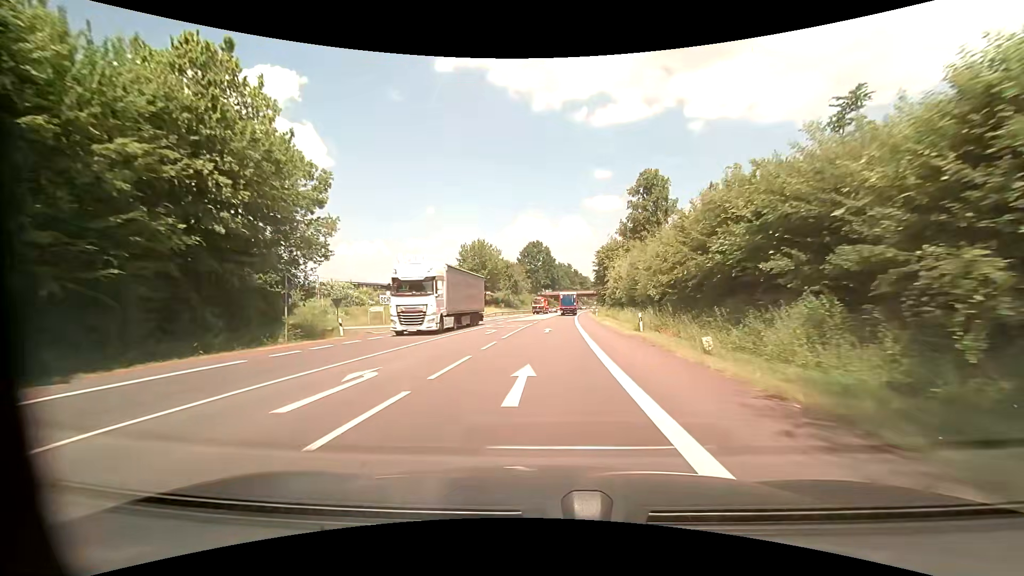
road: primary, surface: asphalt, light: Day
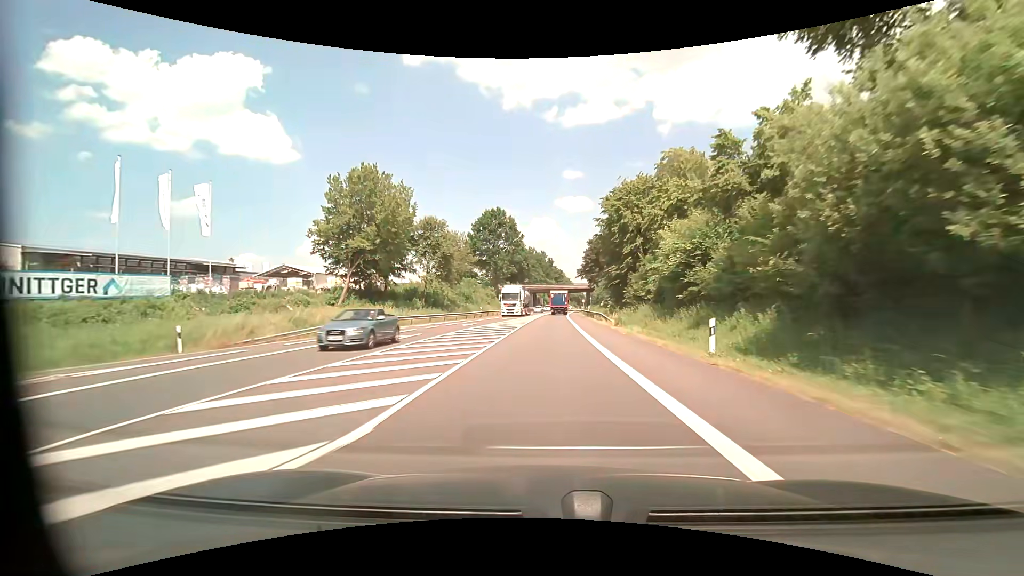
(+1.6, +54.3) m; +4°
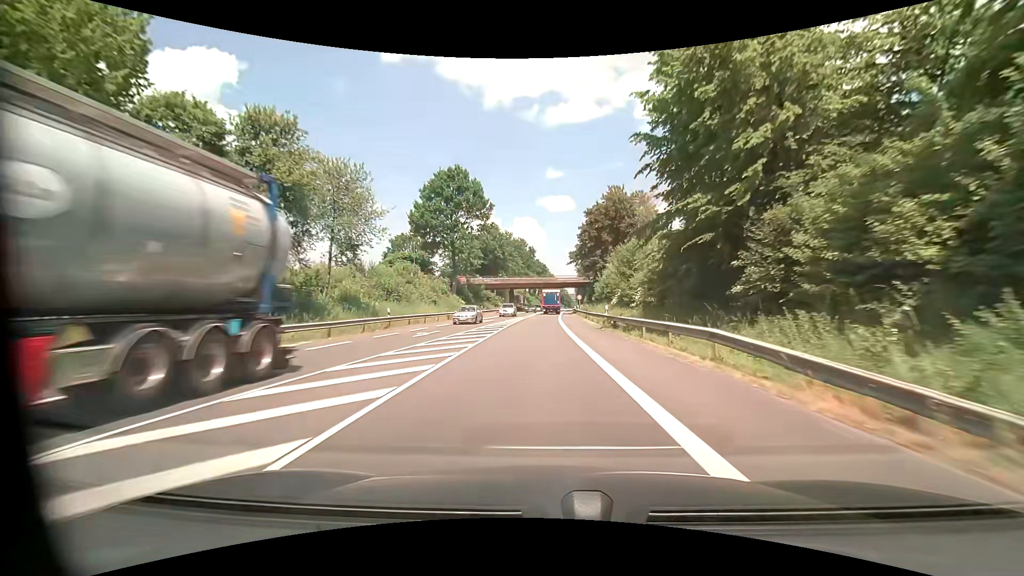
(+0.6, +33.0) m; +2°
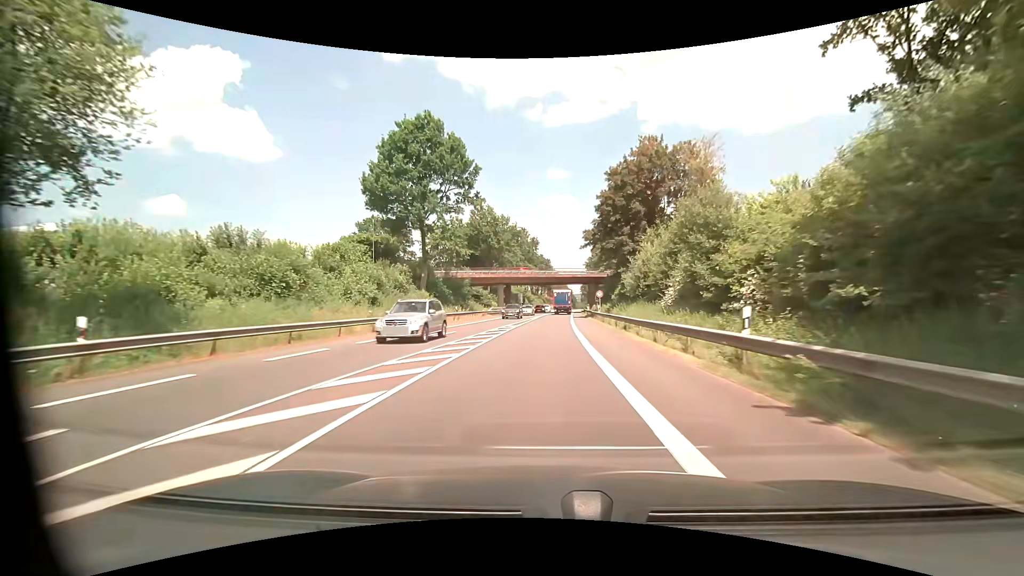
(0.0, +21.7) m; 0°
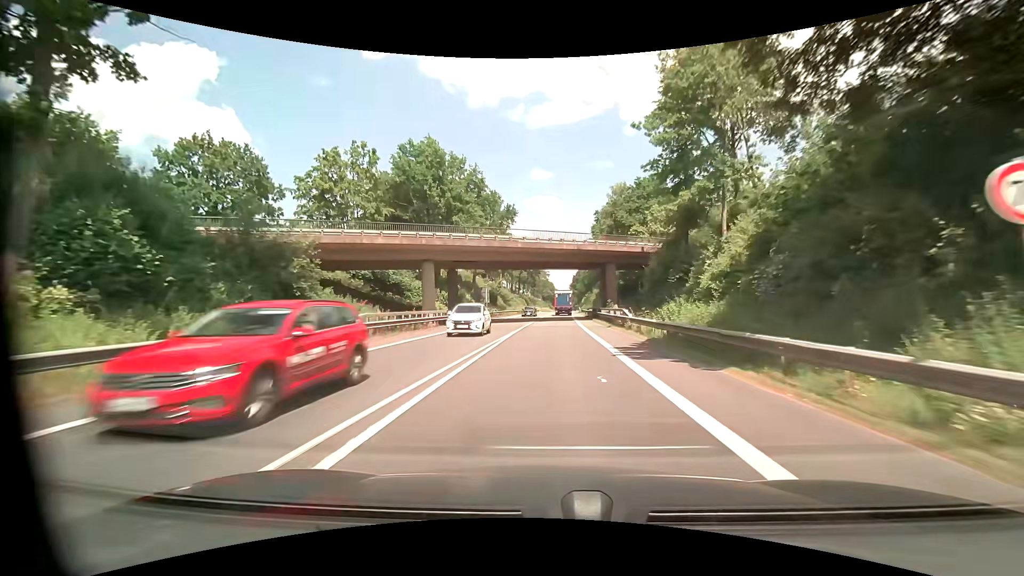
(+0.5, +43.0) m; +2°
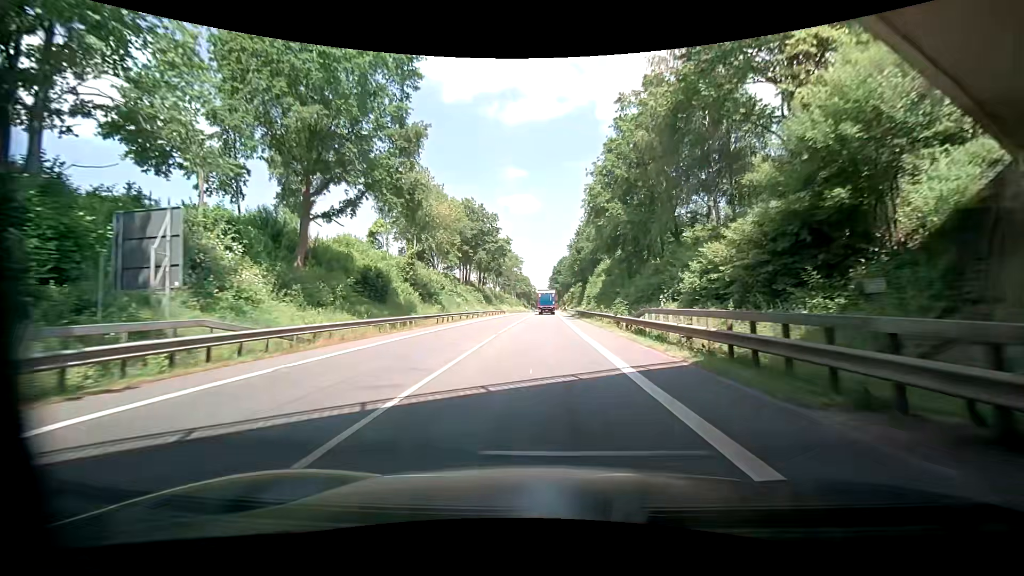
(+1.6, +54.3) m; +2°
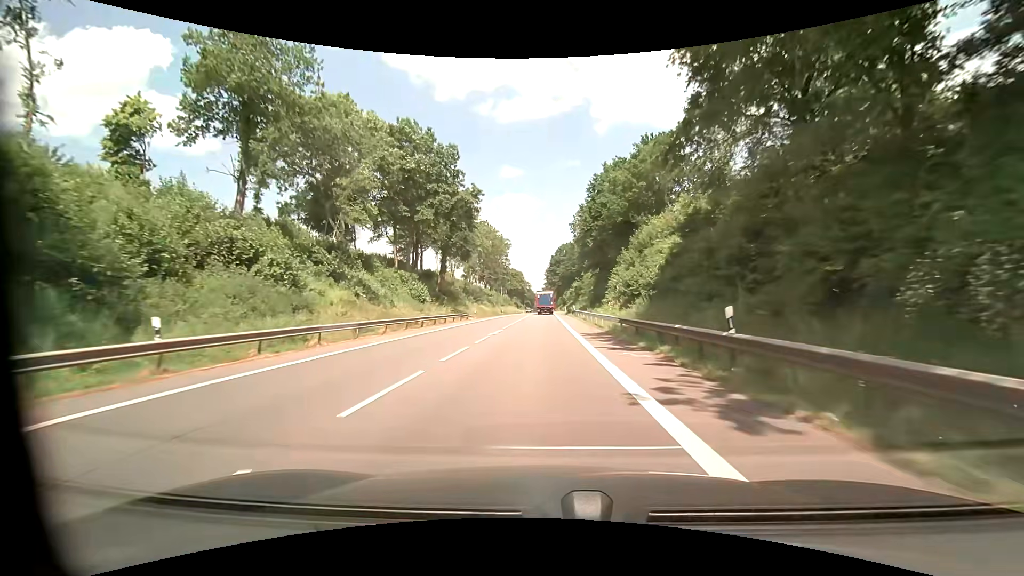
(+0.6, +41.8) m; +1°
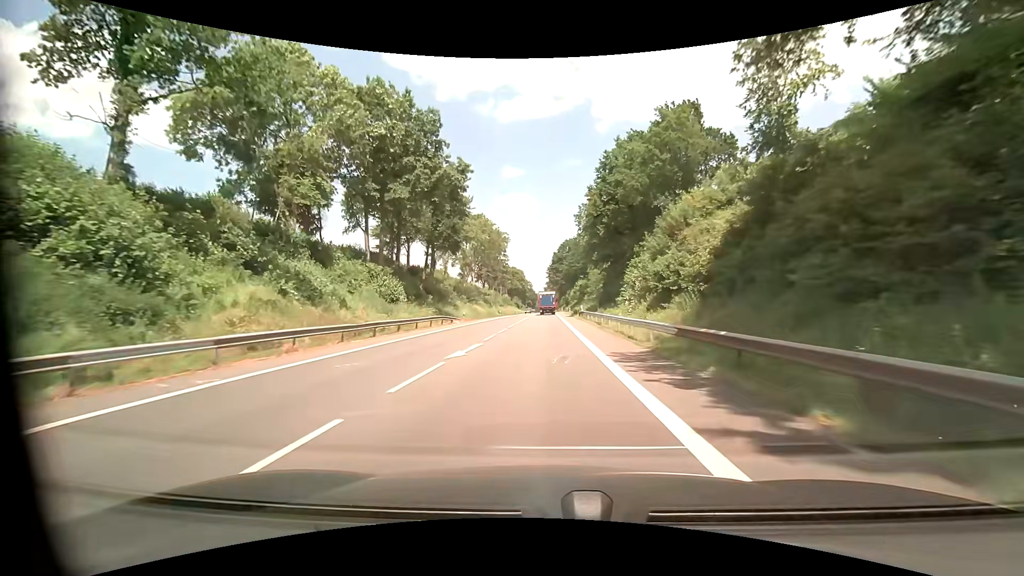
(-0.1, +10.2) m; -1°
(0, +10) (0, +20) (0, +30) (0, +40) (0, +50) (0, +60) (0, +70) (0, +80) (0, +90) (0, +100) m
